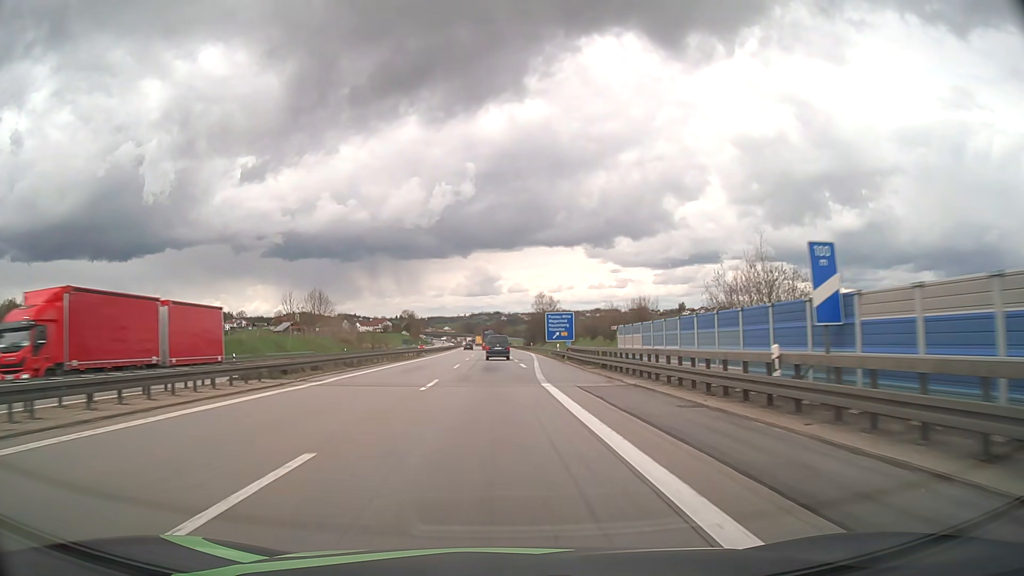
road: motorway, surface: asphalt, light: Day
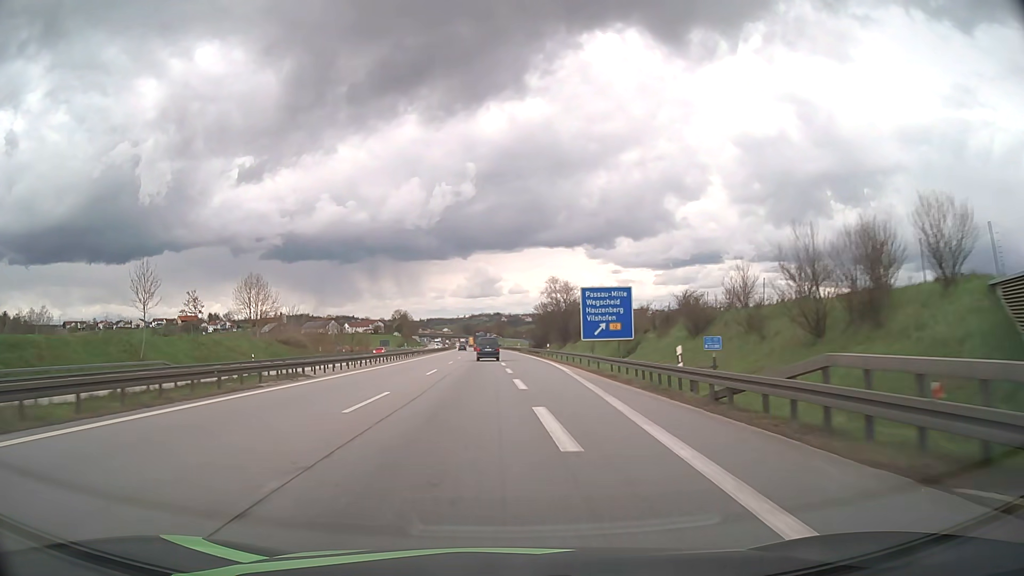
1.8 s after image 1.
(0.0, +41.8) m; 0°
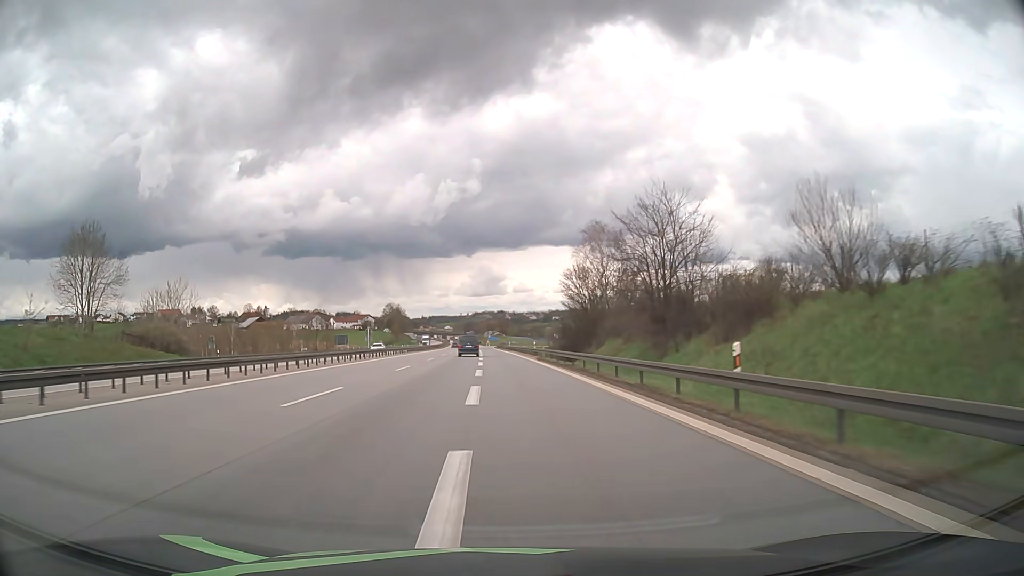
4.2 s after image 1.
(-0.1, +54.0) m; 0°
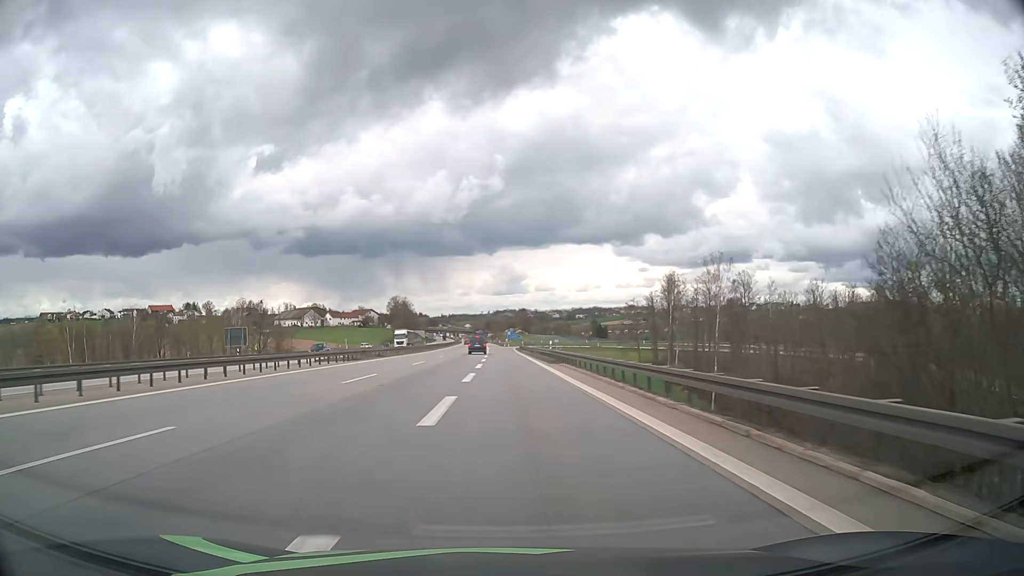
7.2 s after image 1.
(-1.0, +63.8) m; -2°
(0, +10) (0, +20) (0, +30) (0, +40) (0, +50) (0, +60) (0, +70) (-1, +80) (-1, +90) (-1, +100) m
